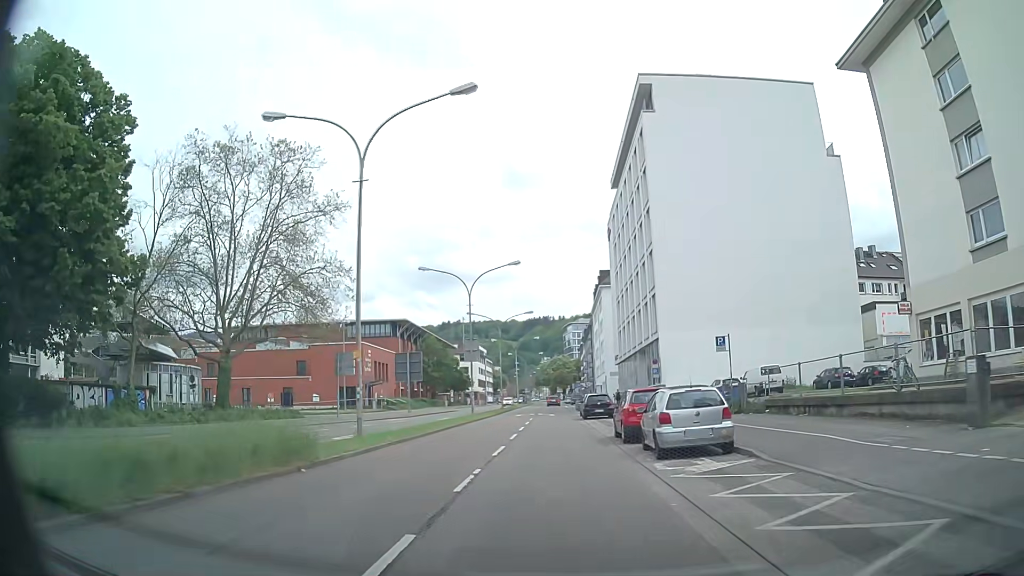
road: primary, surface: asphalt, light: Day
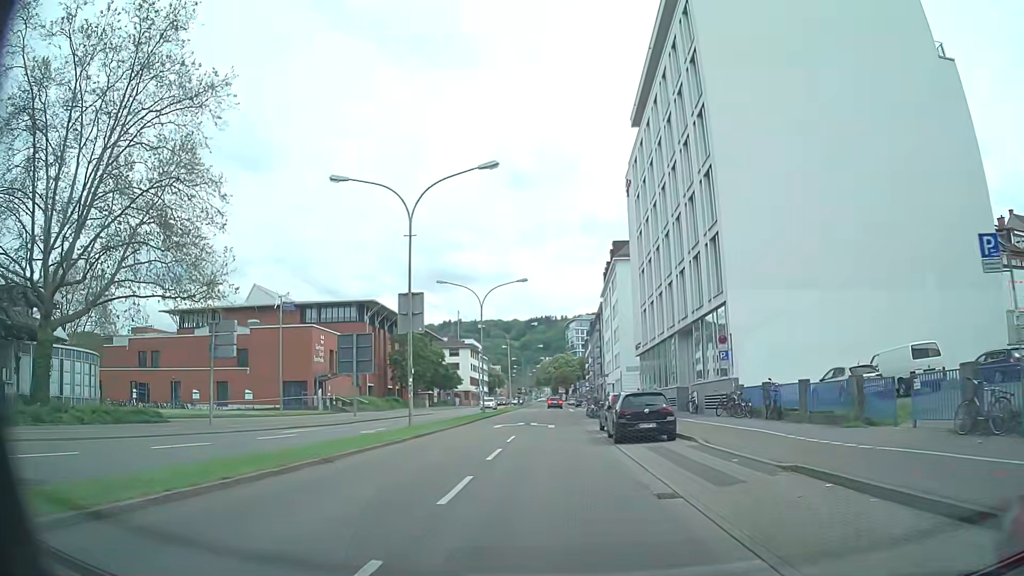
(0.0, +19.1) m; 0°
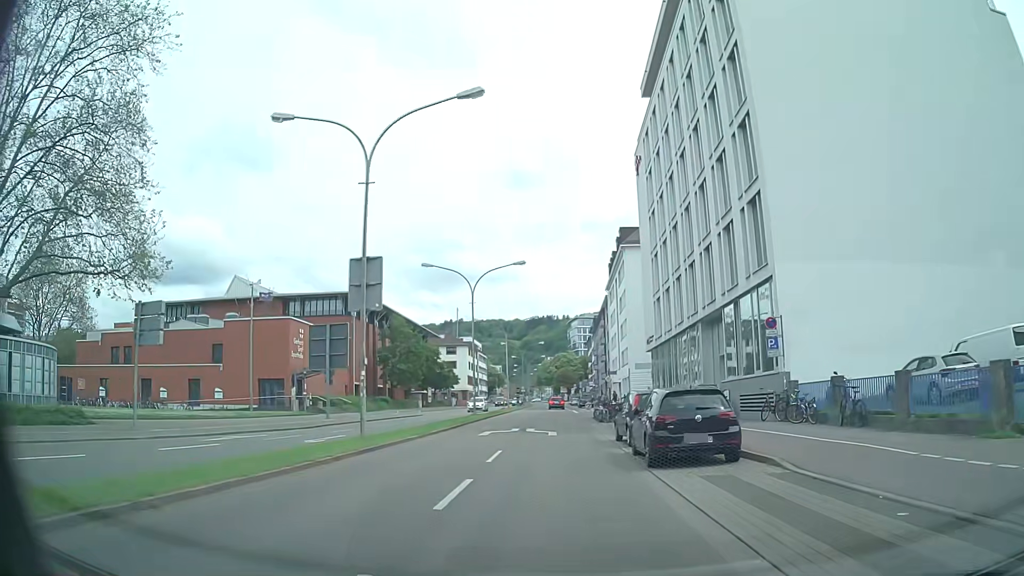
(0.0, +6.4) m; 0°
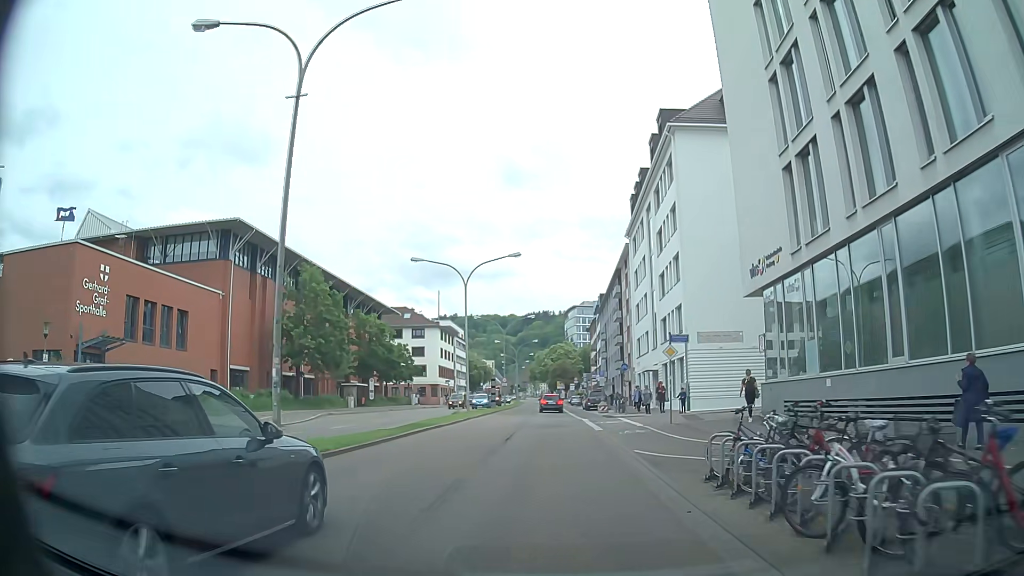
(0.0, +30.5) m; 0°
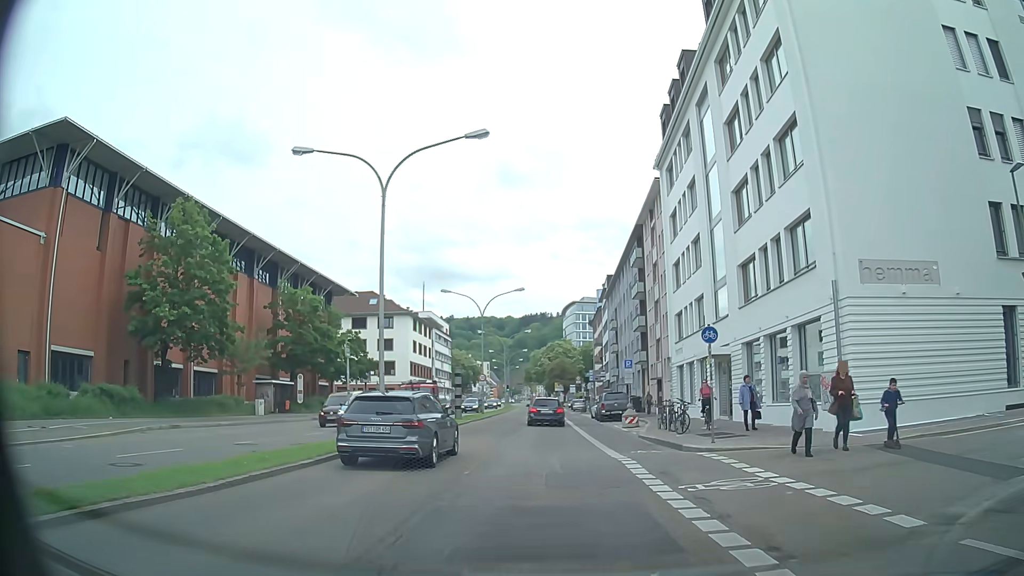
(-0.3, +19.9) m; 0°
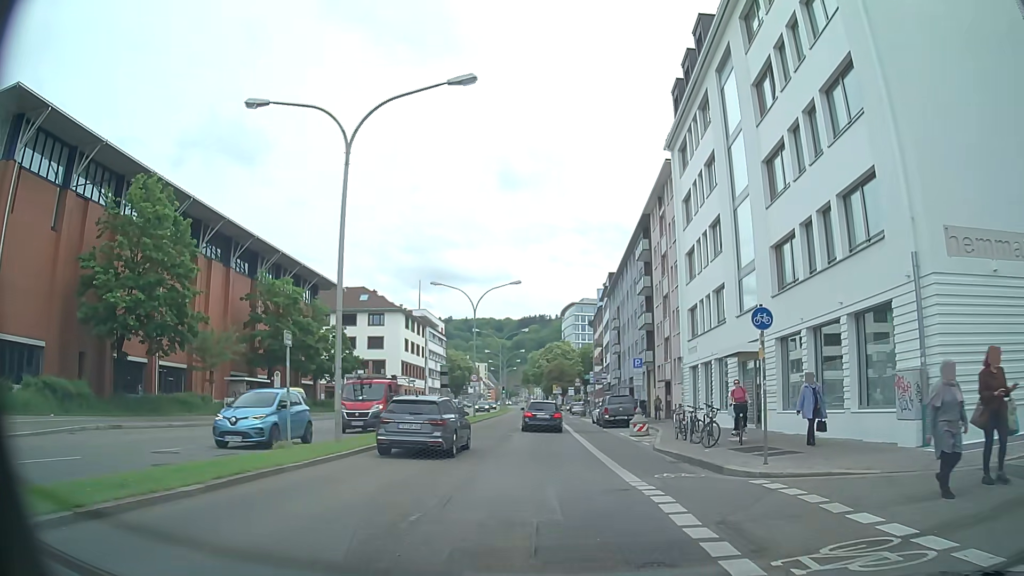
(0.0, +4.1) m; -1°
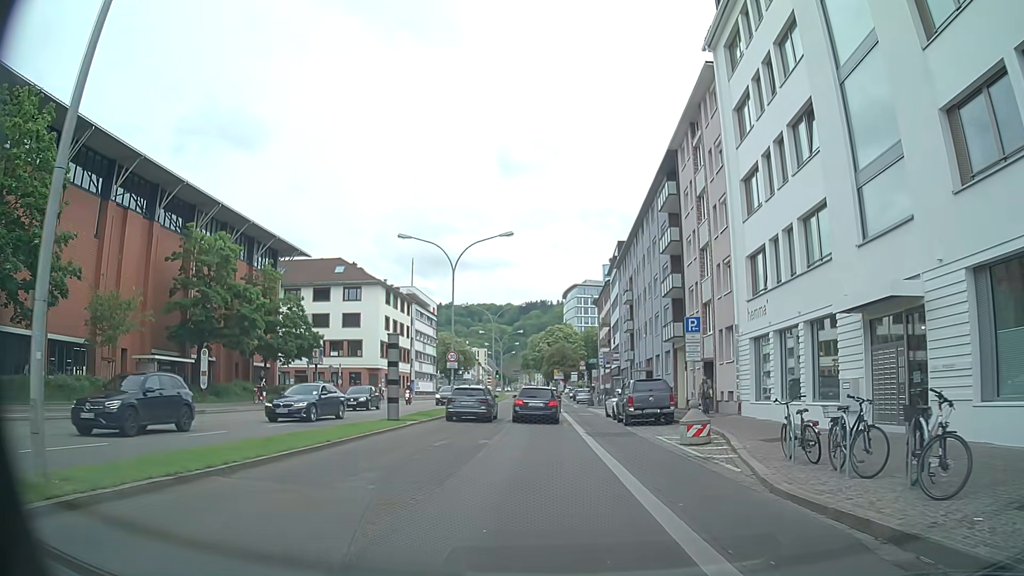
(+0.2, +11.0) m; -2°
